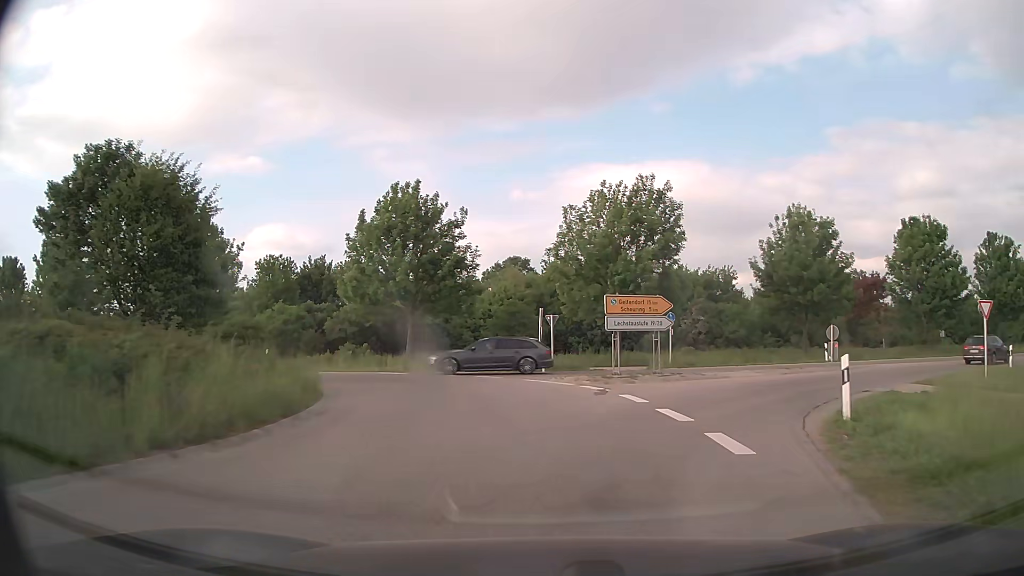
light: Day
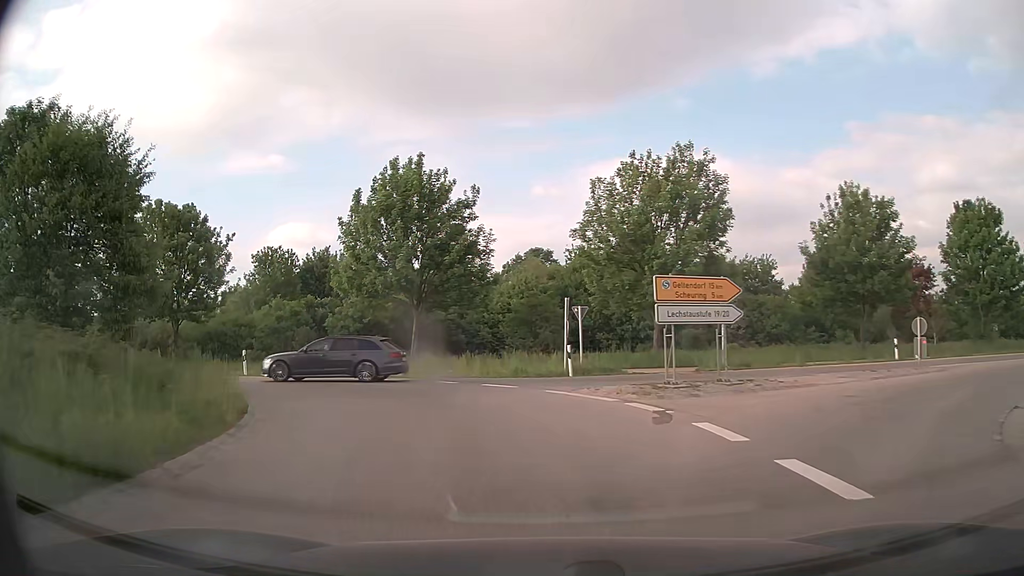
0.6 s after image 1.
(-0.1, +5.5) m; -2°
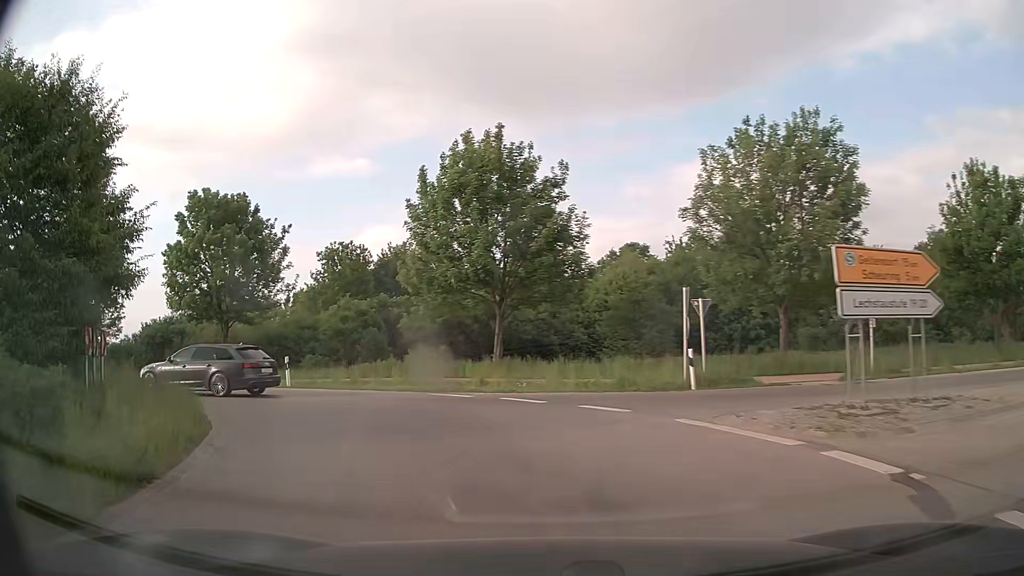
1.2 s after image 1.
(-0.3, +5.3) m; -8°
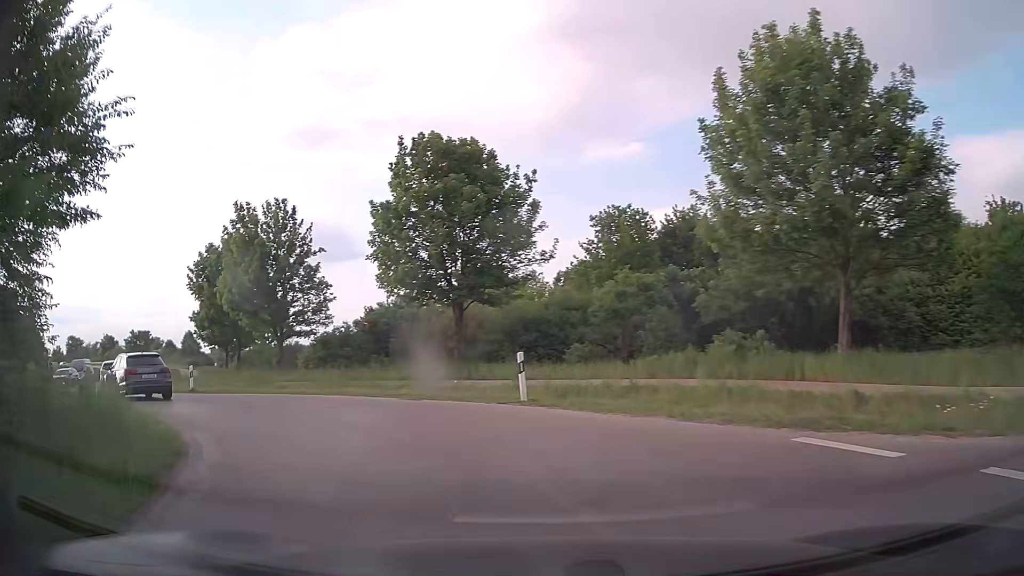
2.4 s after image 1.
(-2.0, +9.7) m; -24°
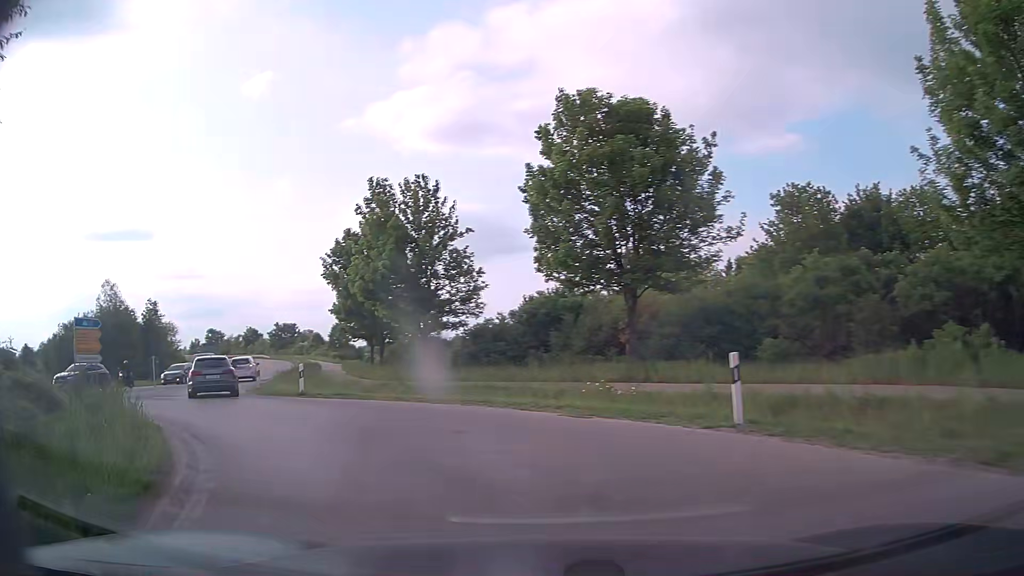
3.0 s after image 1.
(-0.6, +4.7) m; -13°
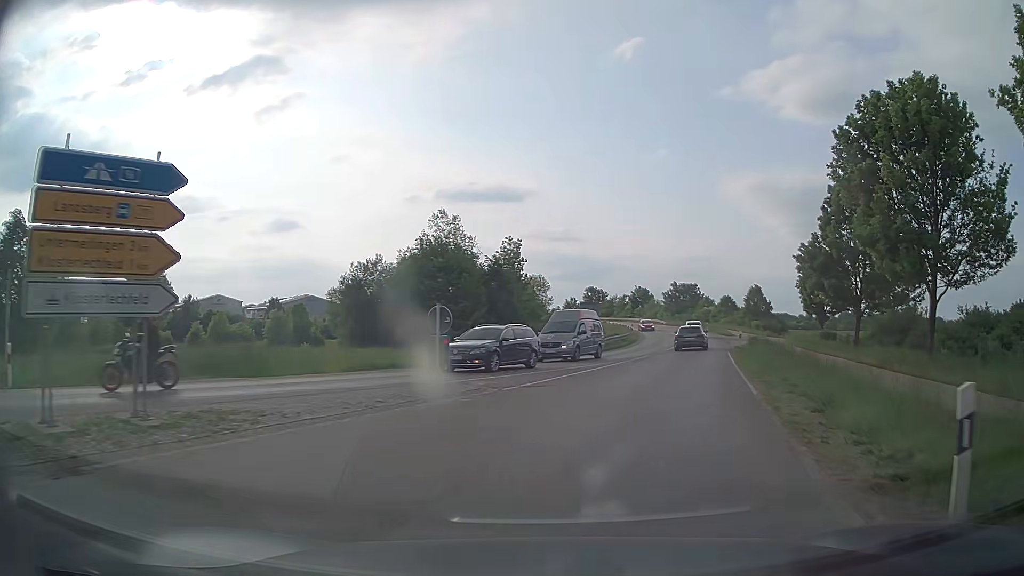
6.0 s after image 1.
(-12.2, +22.1) m; -35°
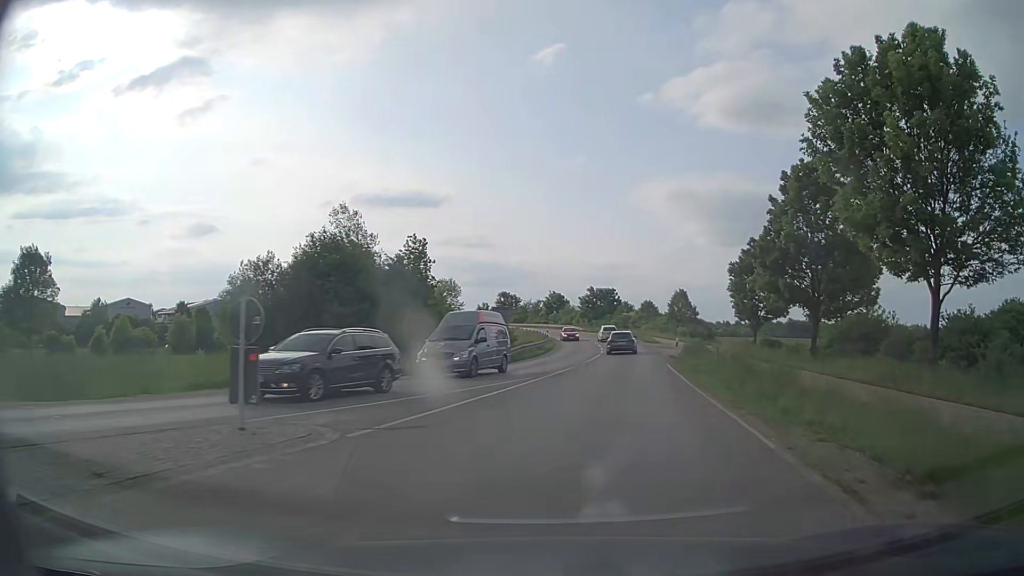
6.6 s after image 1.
(+0.4, +6.0) m; +8°
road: secondary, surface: asphalt
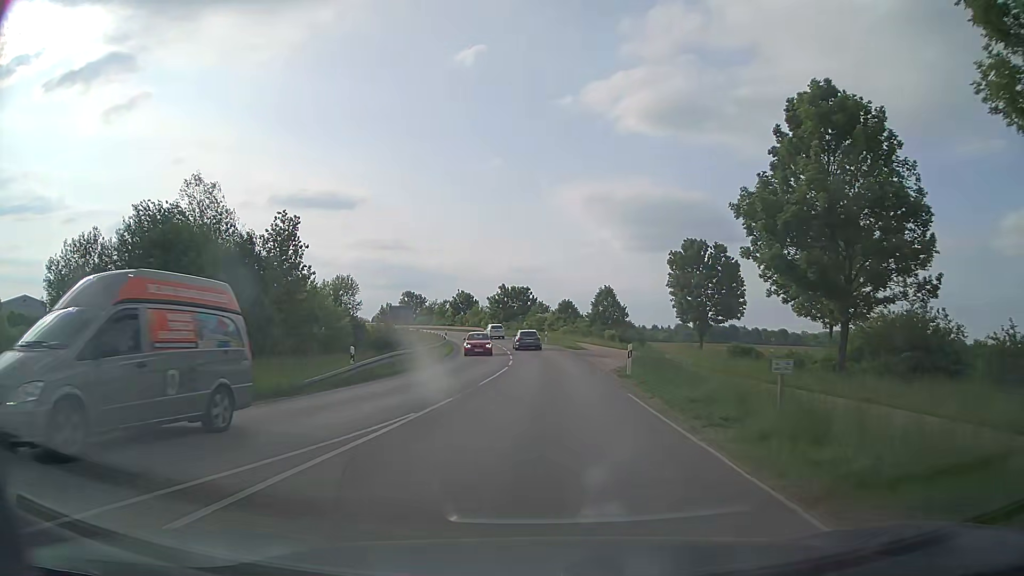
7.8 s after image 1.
(+1.2, +13.4) m; +7°
(0, +10) (0, +20) (0, +30) (0, +40) (-1, +50) (-2, +60) (-4, +70) (-6, +80) (-8, +89) (-11, +99) m
